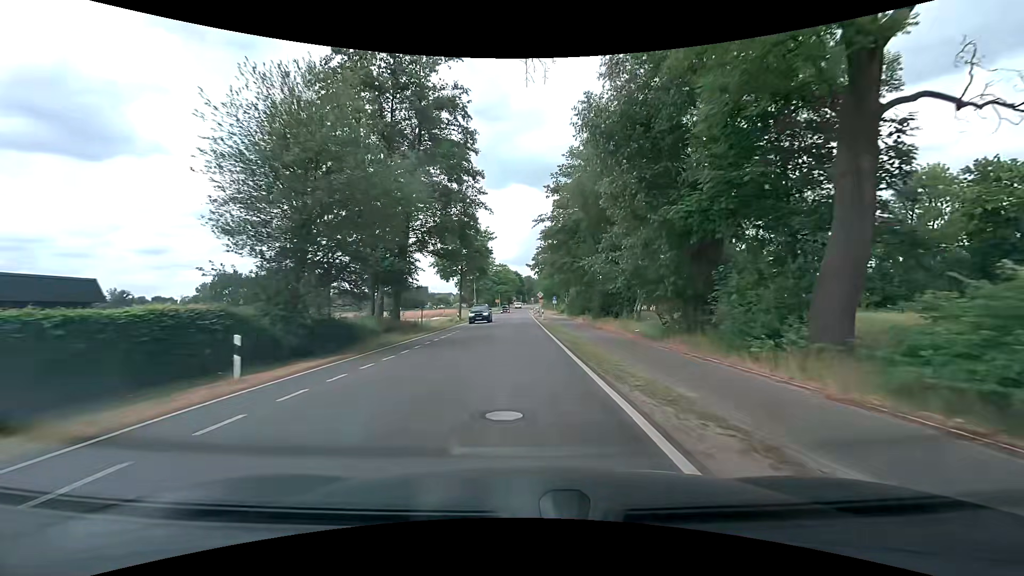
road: tertiary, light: Day
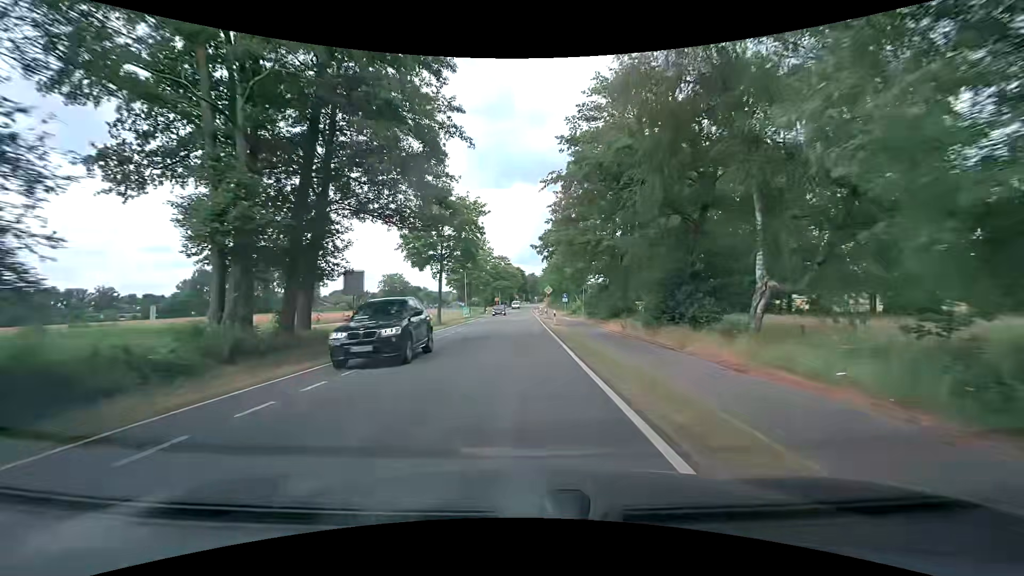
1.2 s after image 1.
(-0.1, +15.2) m; -1°
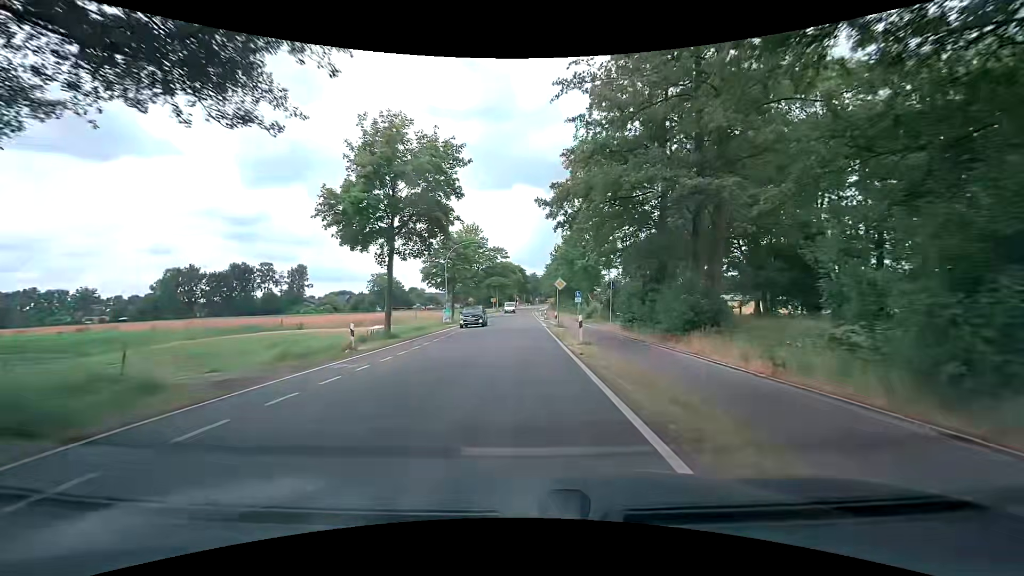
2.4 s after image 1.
(+0.1, +15.2) m; 0°
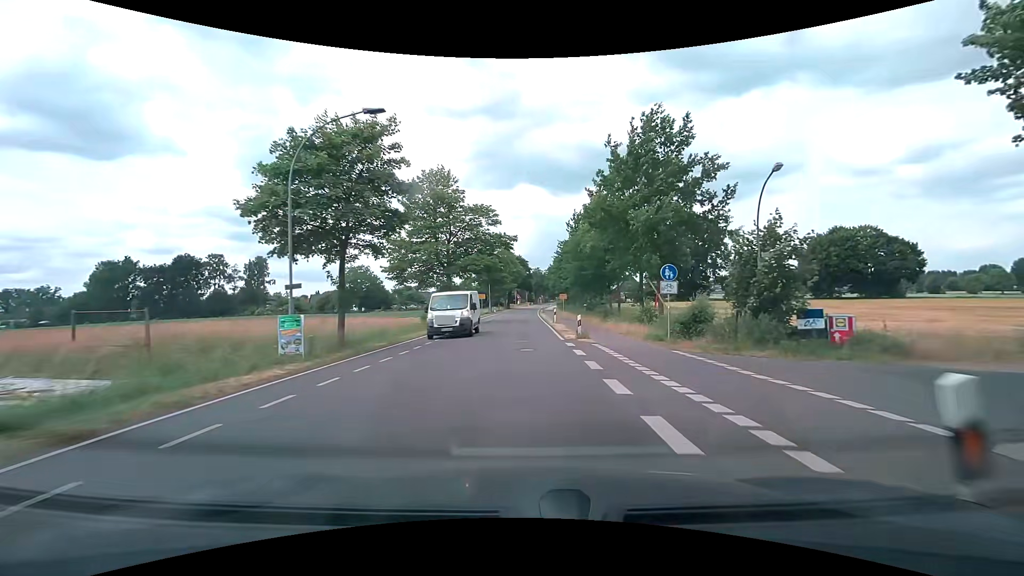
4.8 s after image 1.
(0.0, +30.4) m; 0°
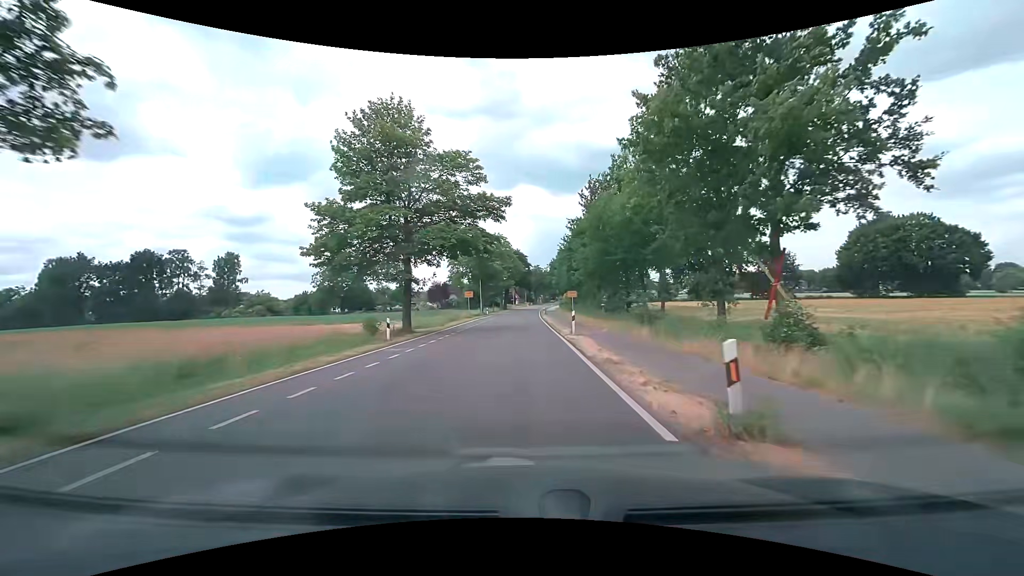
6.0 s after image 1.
(+0.1, +15.2) m; 0°
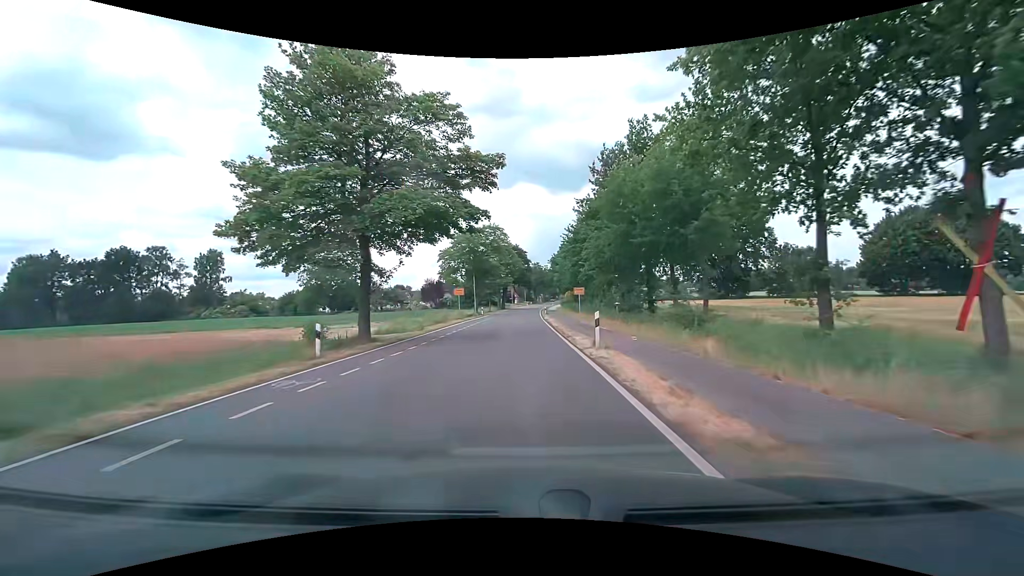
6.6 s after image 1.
(+0.1, +7.6) m; +1°
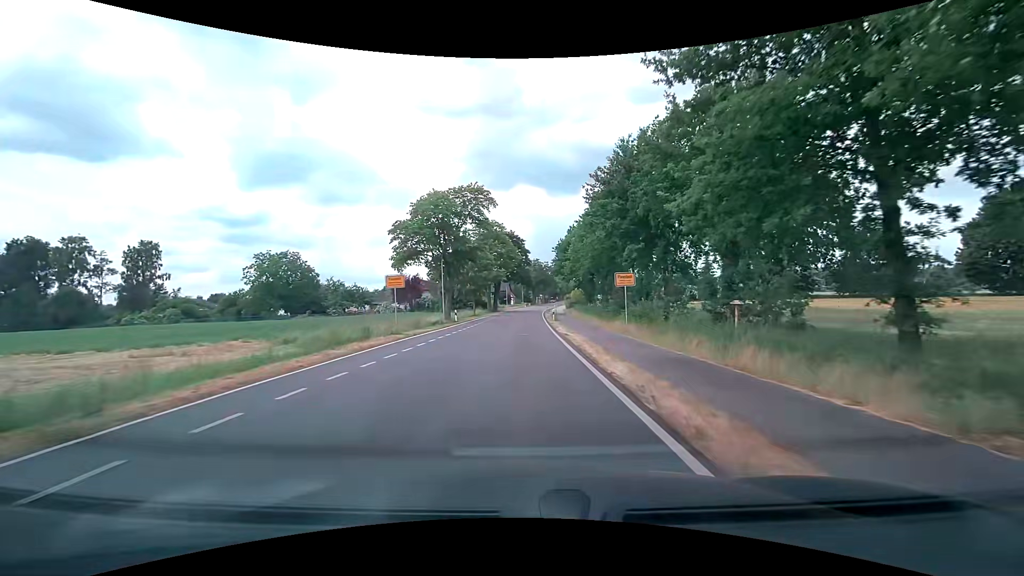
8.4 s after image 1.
(0.0, +22.8) m; 0°
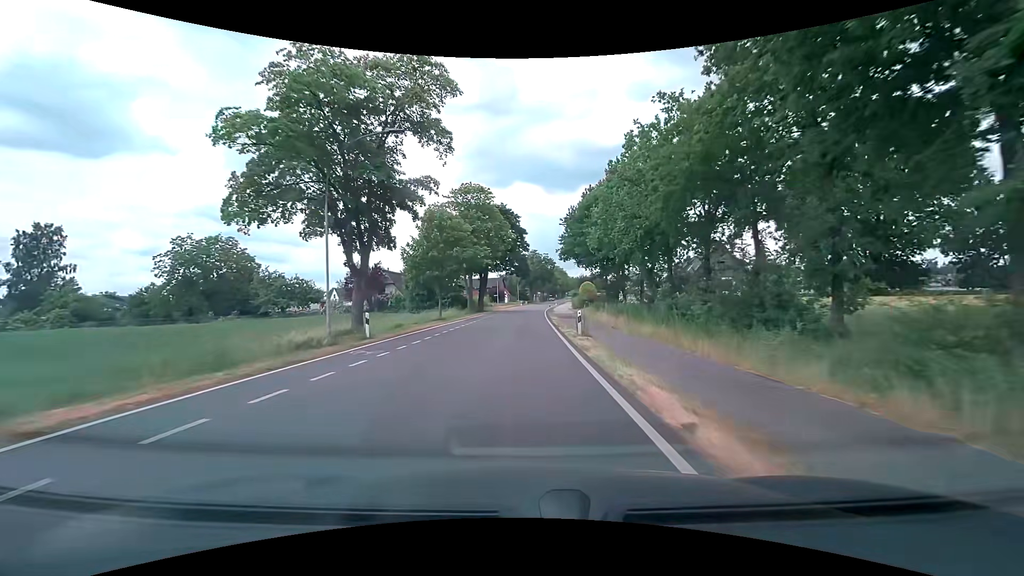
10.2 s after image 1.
(0.0, +22.8) m; +1°
(0, +10) (0, +20) (0, +30) (0, +40) (0, +50) (0, +60) (+1, +70) (+1, +80) (+2, +90) (+2, +100) m
